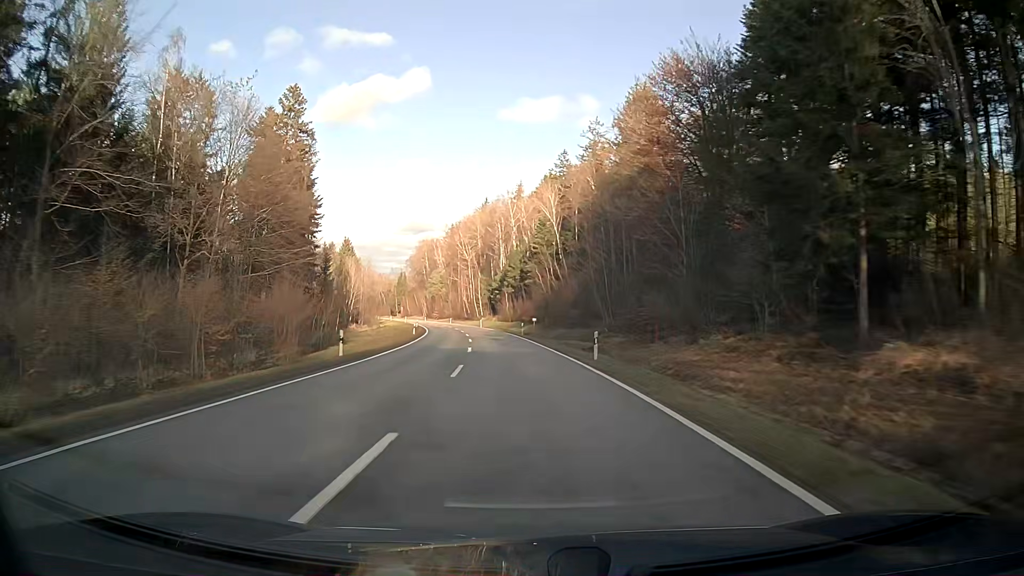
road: secondary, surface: asphalt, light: Day
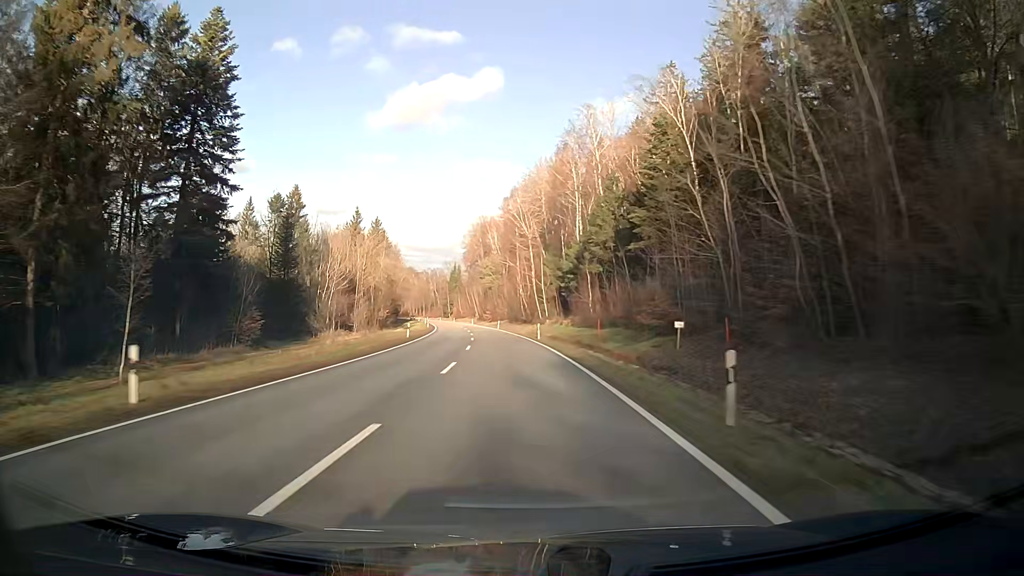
(-2.5, +47.5) m; -6°
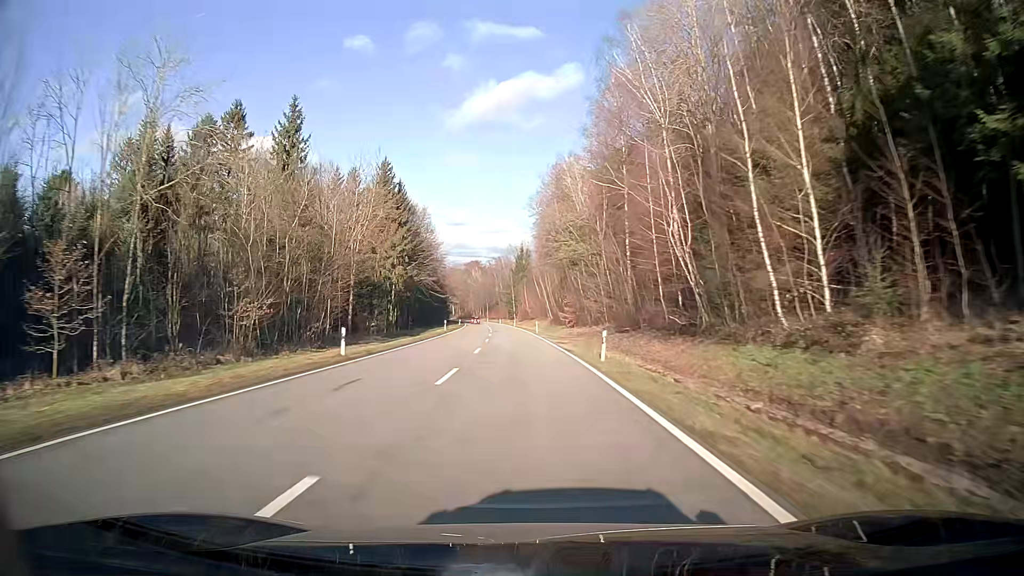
(-3.9, +63.2) m; -6°
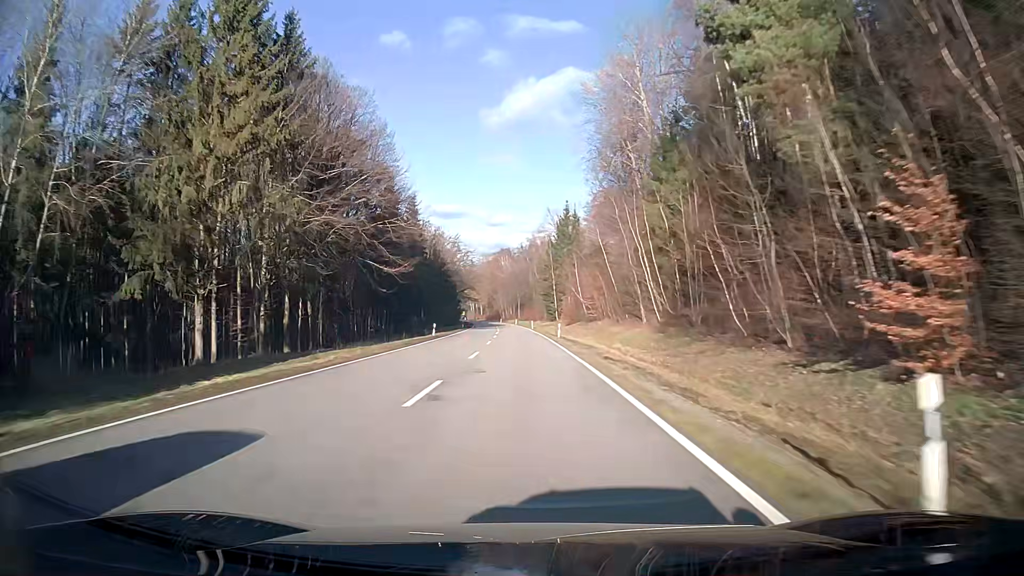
(-2.0, +63.3) m; -3°
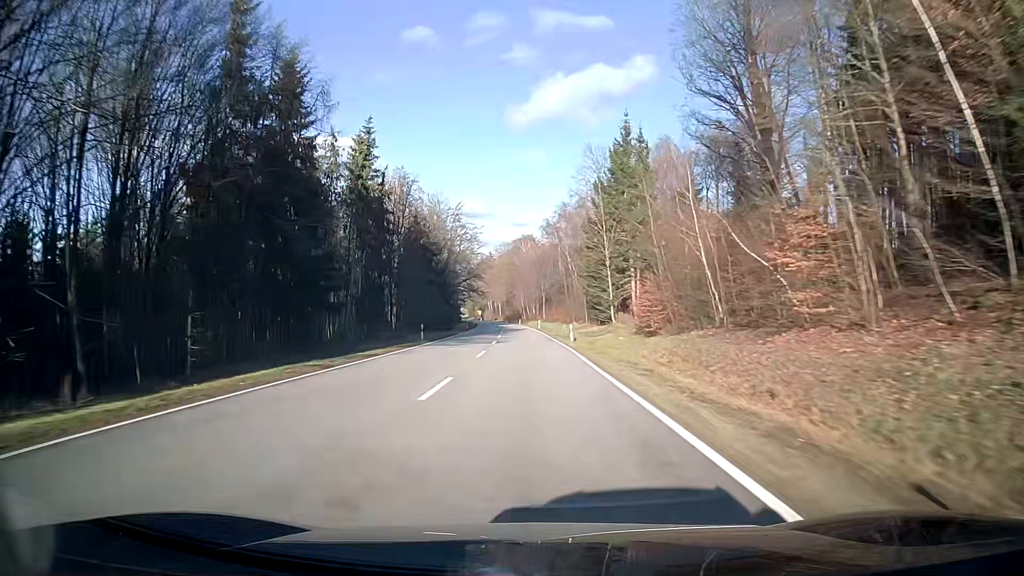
(-0.8, +47.5) m; -2°
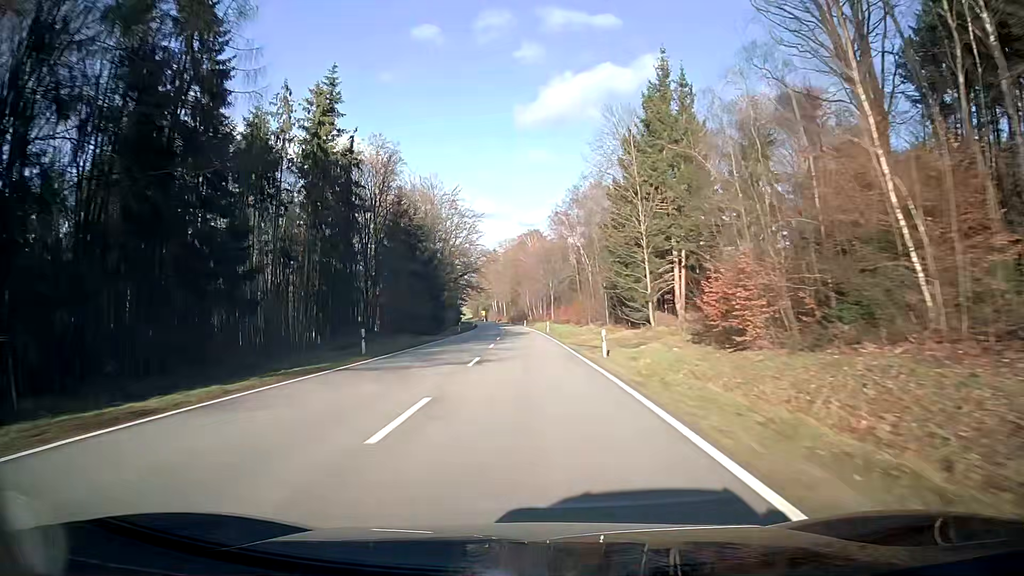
(-0.1, +15.9) m; -1°
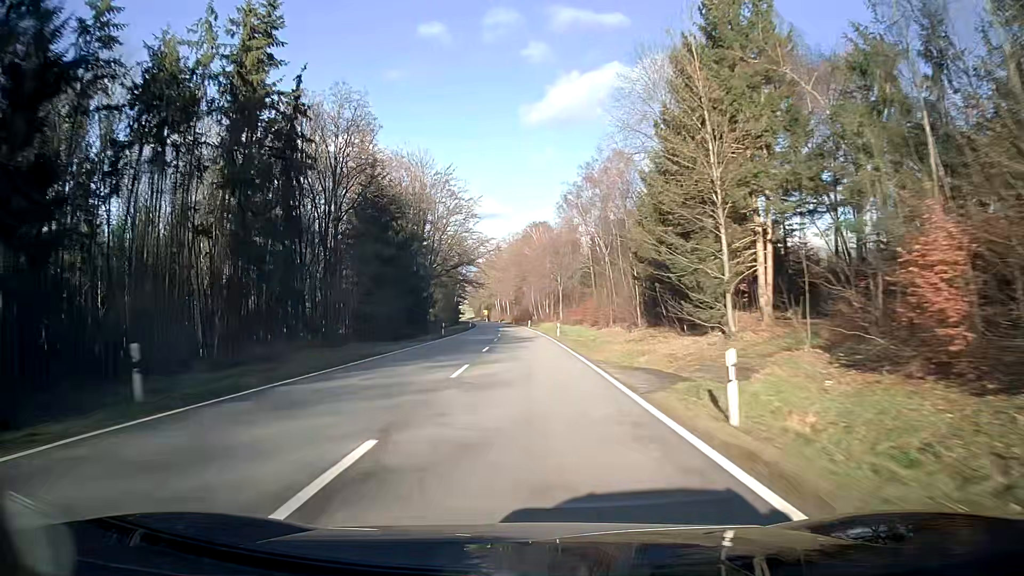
(-0.1, +15.8) m; 0°
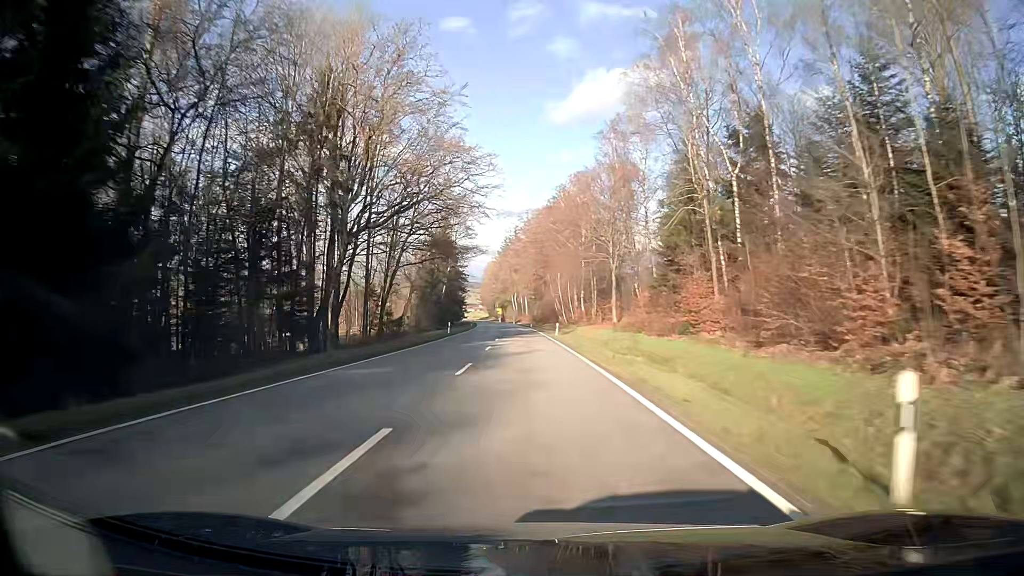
(-0.7, +47.5) m; -2°
(0, +10) (0, +20) (0, +30) (0, +40) (-1, +50) (-1, +60) (-1, +70) (-2, +80) (-2, +90) (-3, +100) m
